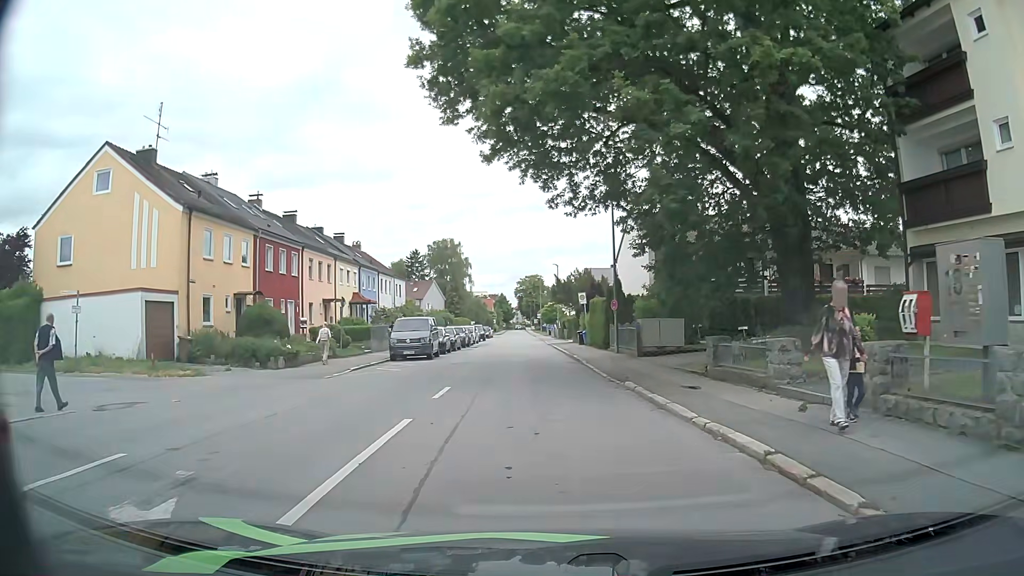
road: residential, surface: asphalt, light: Day
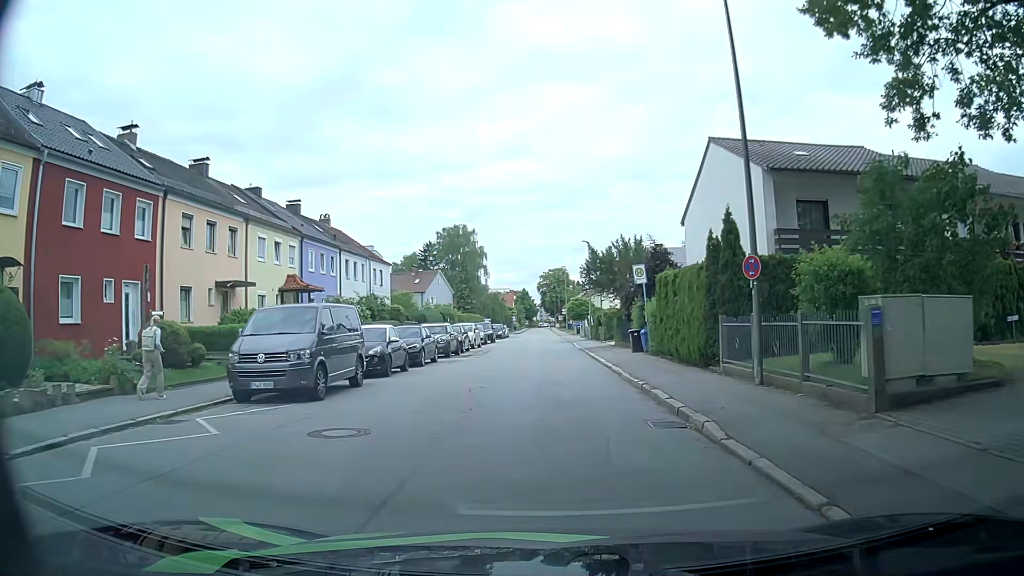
(-0.2, +17.5) m; -2°
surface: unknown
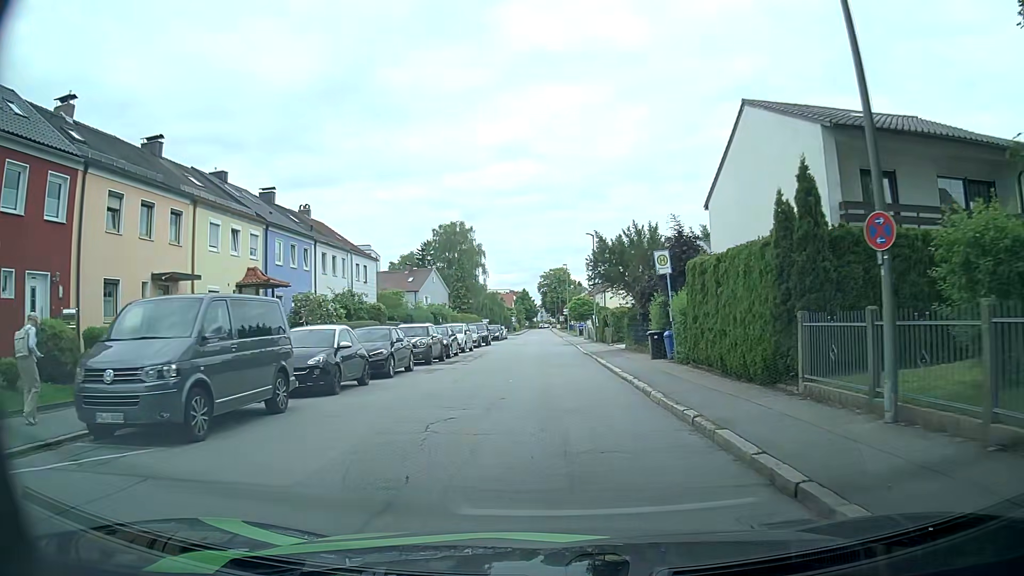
(0.0, +5.0) m; +1°
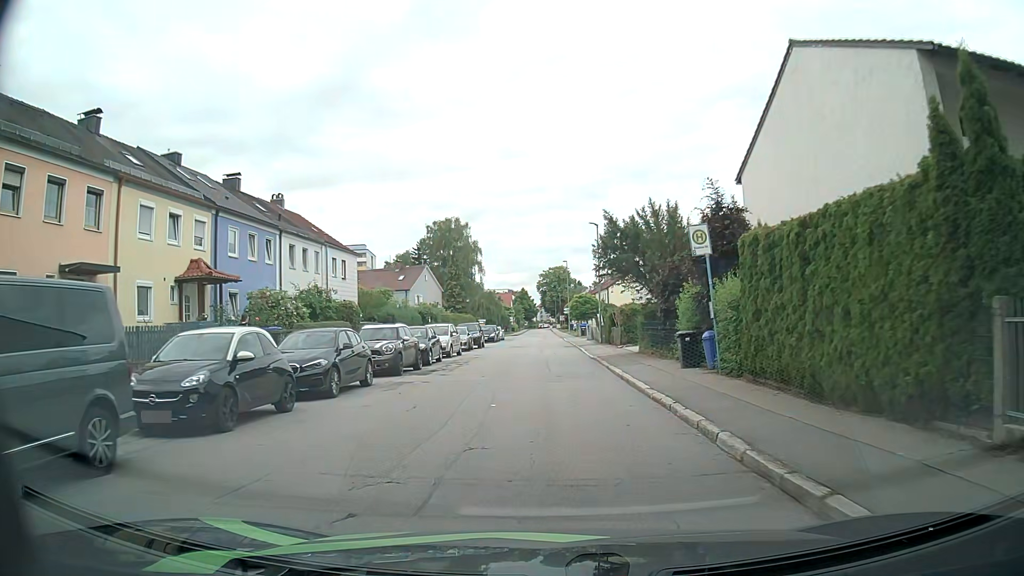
(0.0, +5.2) m; -2°
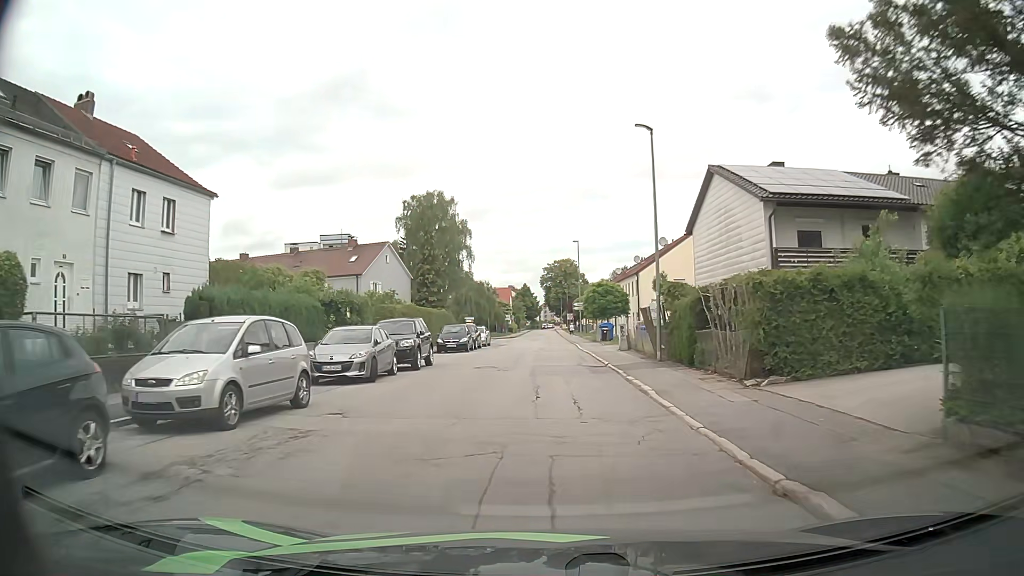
(+0.1, +22.4) m; 0°
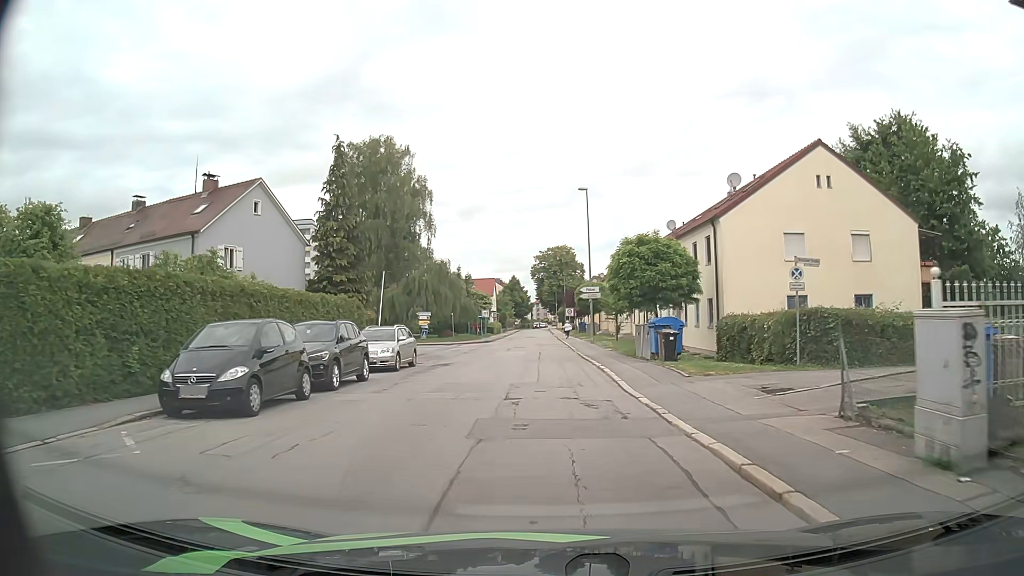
(-0.1, +27.1) m; 0°
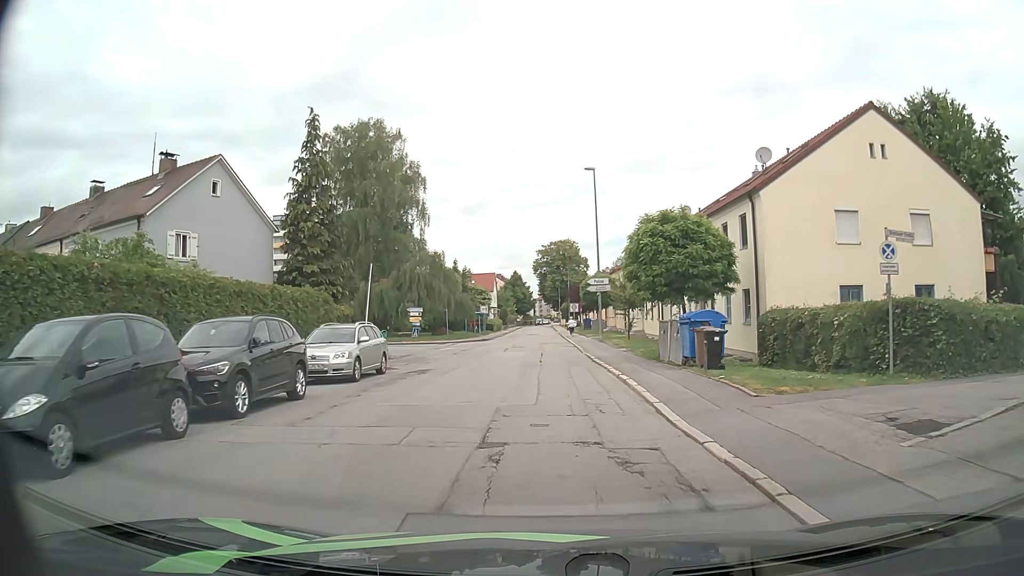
(0.0, +5.0) m; 0°
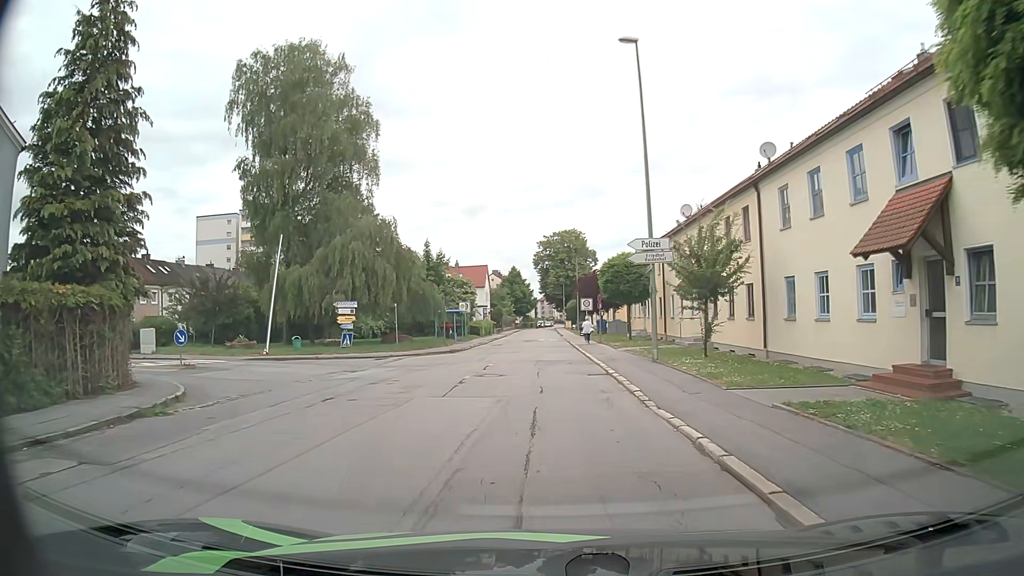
(-0.1, +19.0) m; 0°
(0, +10) (0, +20) (0, +30) (0, +40) (0, +50) (0, +60) (0, +70) (0, +80) (0, +90) (0, +100) m
